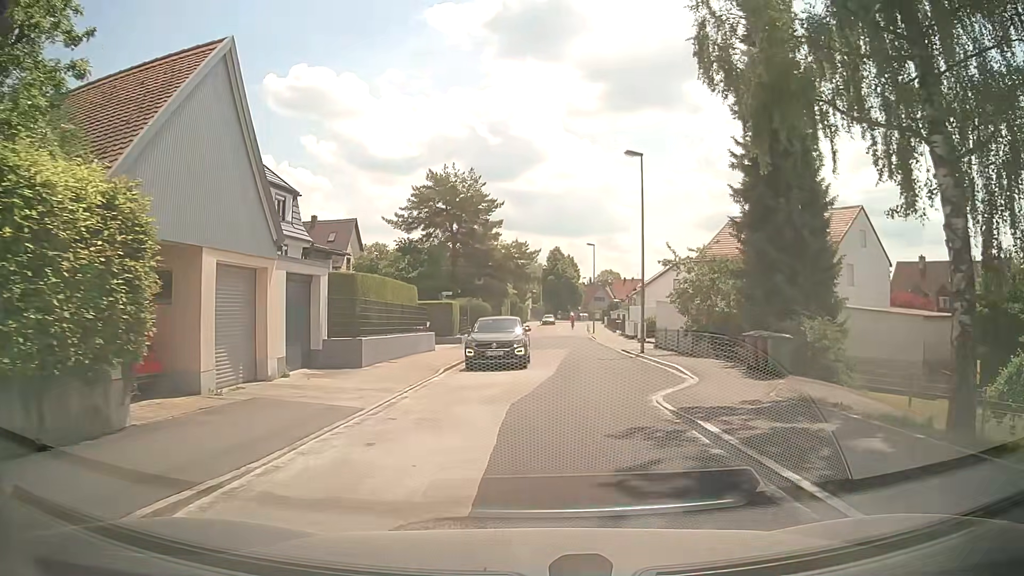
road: residential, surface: asphalt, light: Day
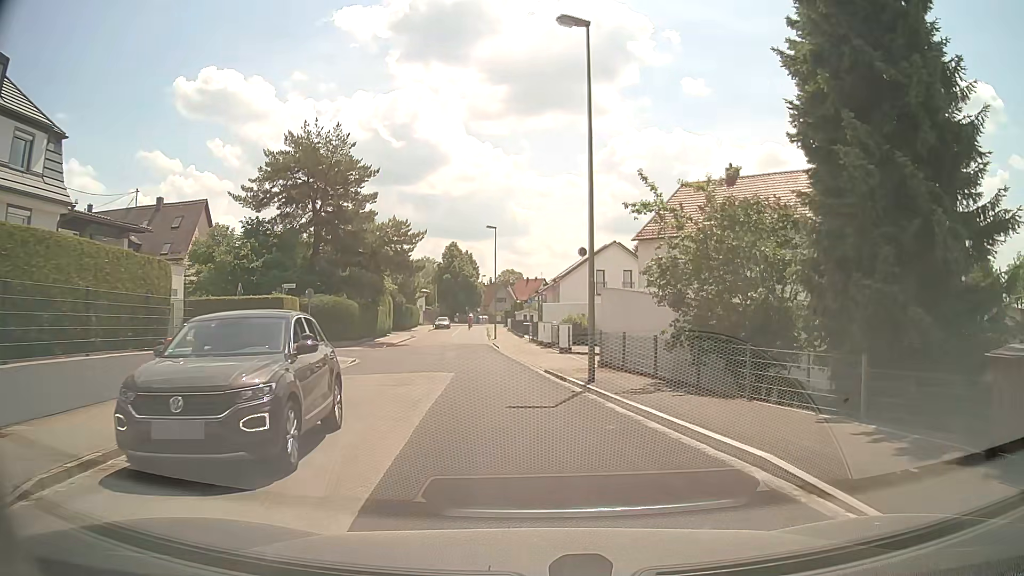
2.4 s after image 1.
(+1.0, +13.8) m; +10°
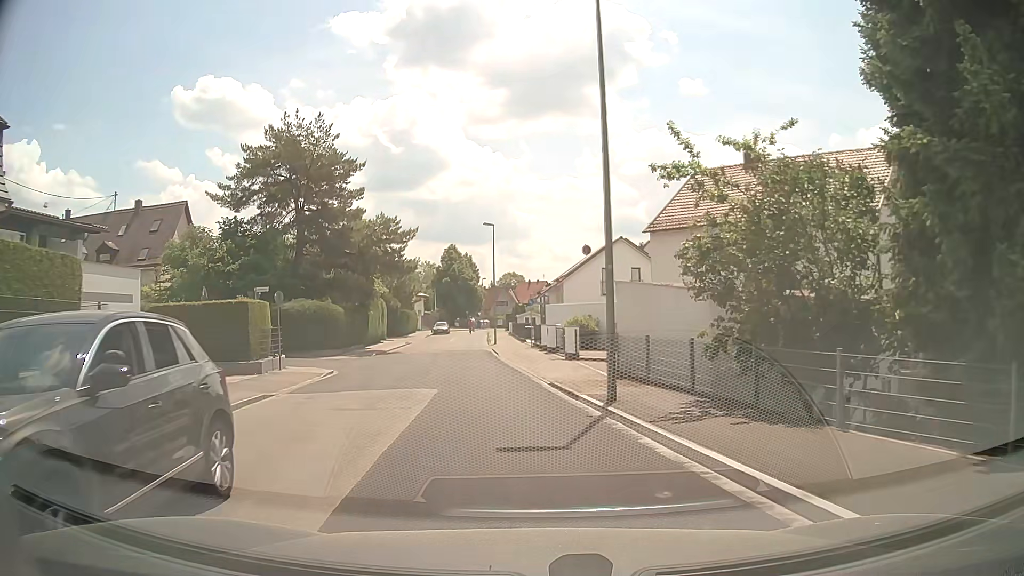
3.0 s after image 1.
(0.0, +3.6) m; -1°
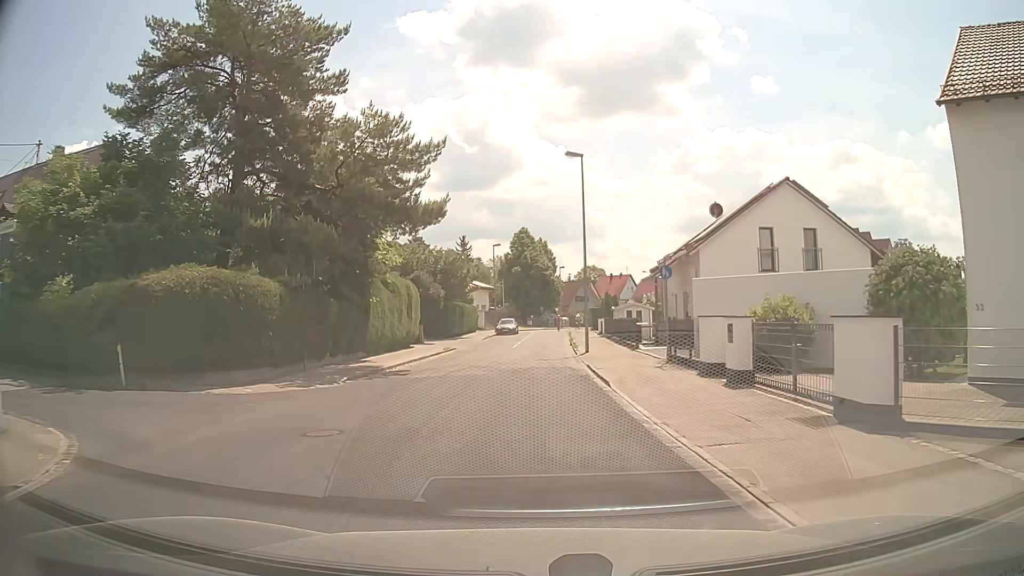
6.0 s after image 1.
(-1.8, +19.8) m; -7°
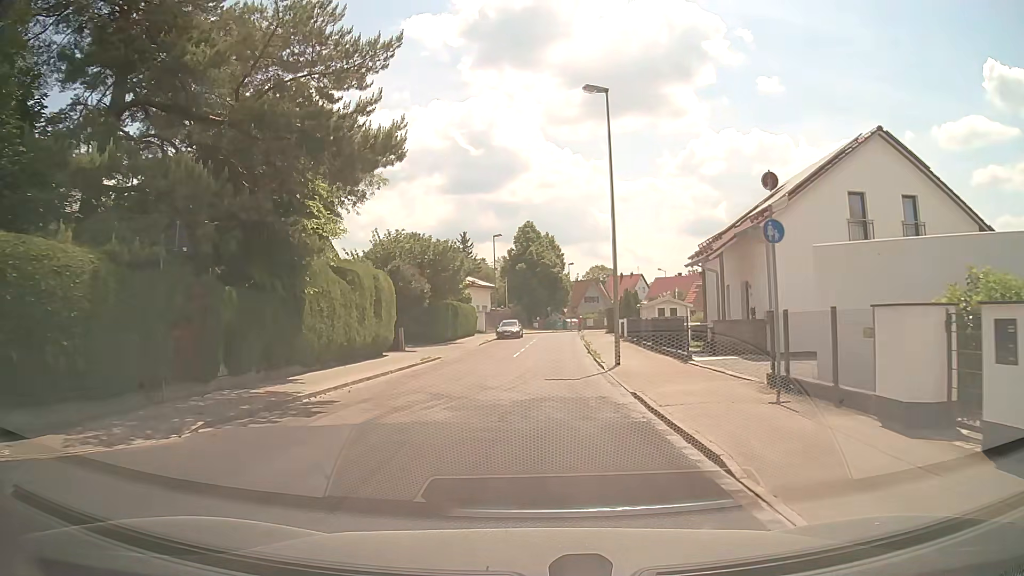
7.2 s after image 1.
(-0.1, +8.8) m; -1°
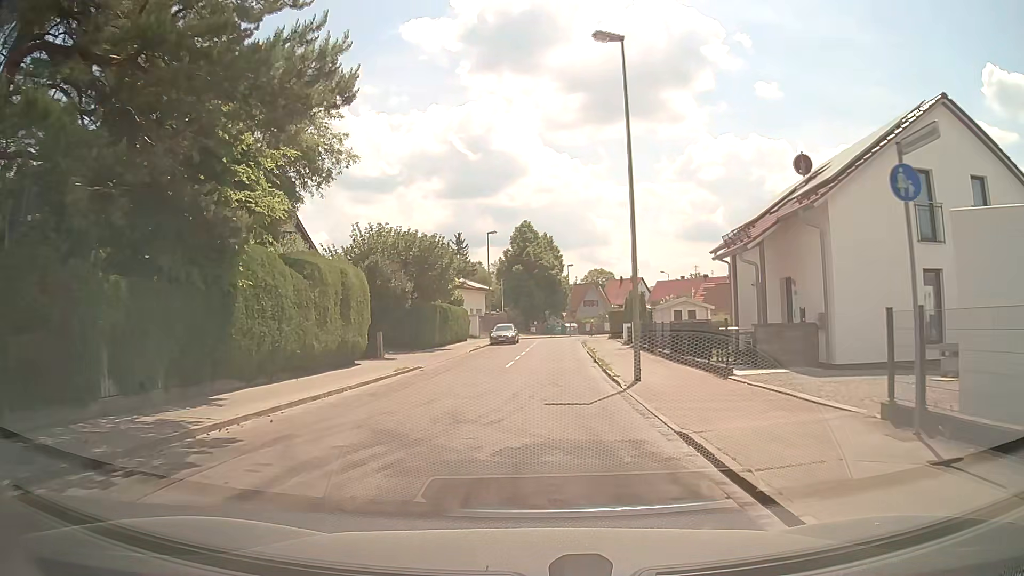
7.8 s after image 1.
(+0.1, +4.5) m; +1°
